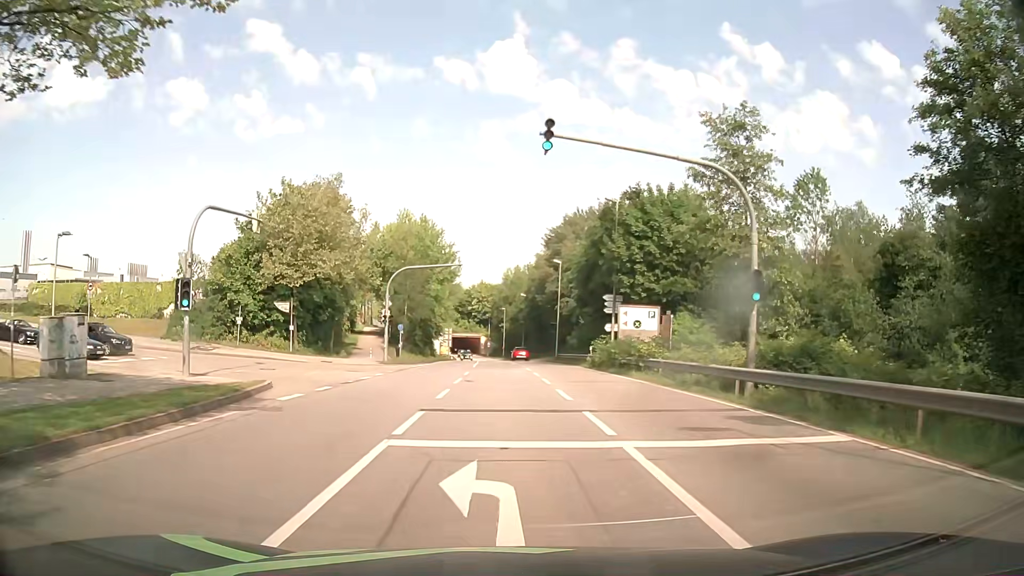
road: secondary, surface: asphalt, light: Day
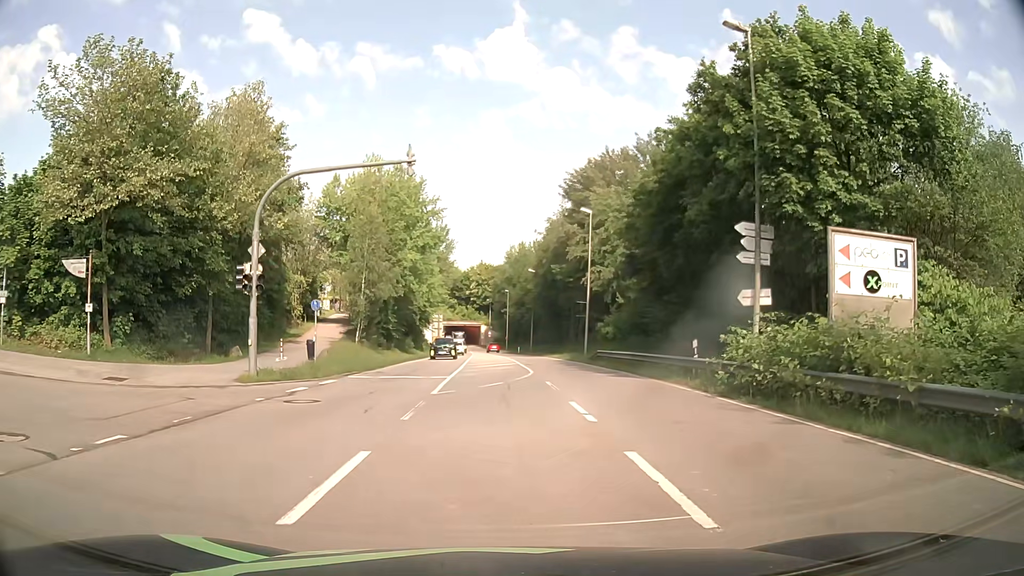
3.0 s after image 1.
(0.0, +22.2) m; 0°
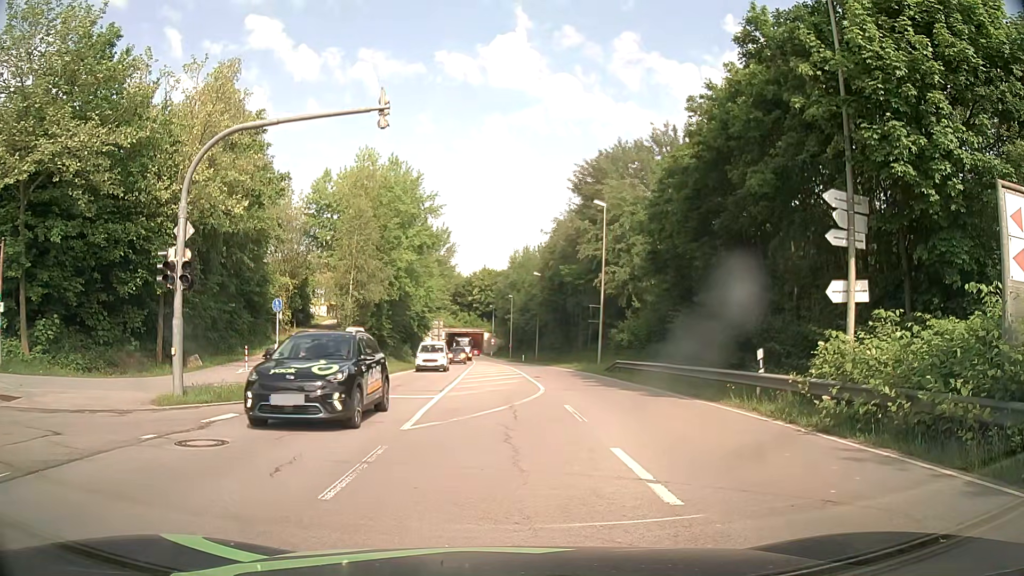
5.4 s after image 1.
(0.0, +4.5) m; -2°
